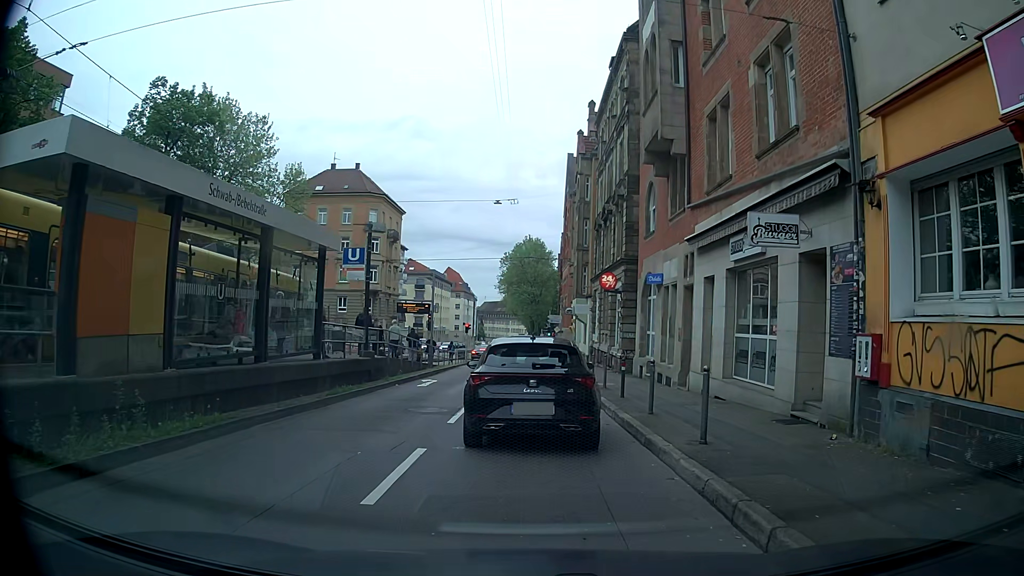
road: tertiary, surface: asphalt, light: Day
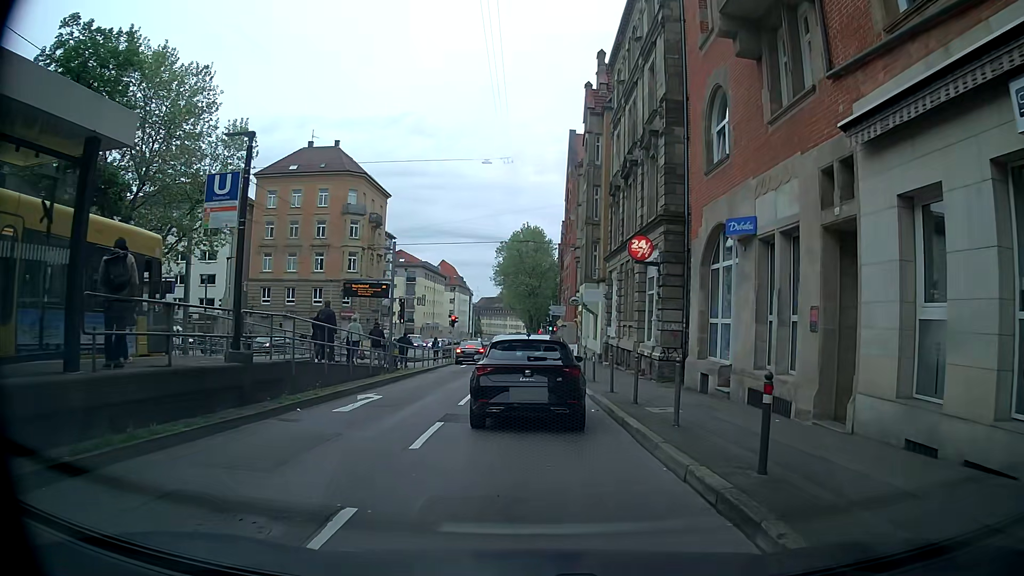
(-0.1, +9.5) m; 0°
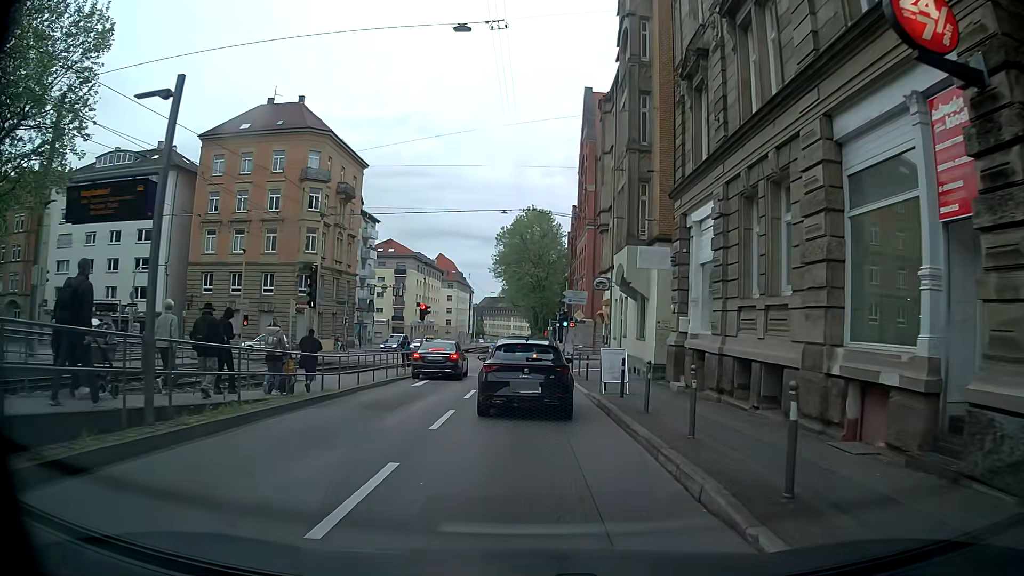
(-0.3, +16.2) m; -1°
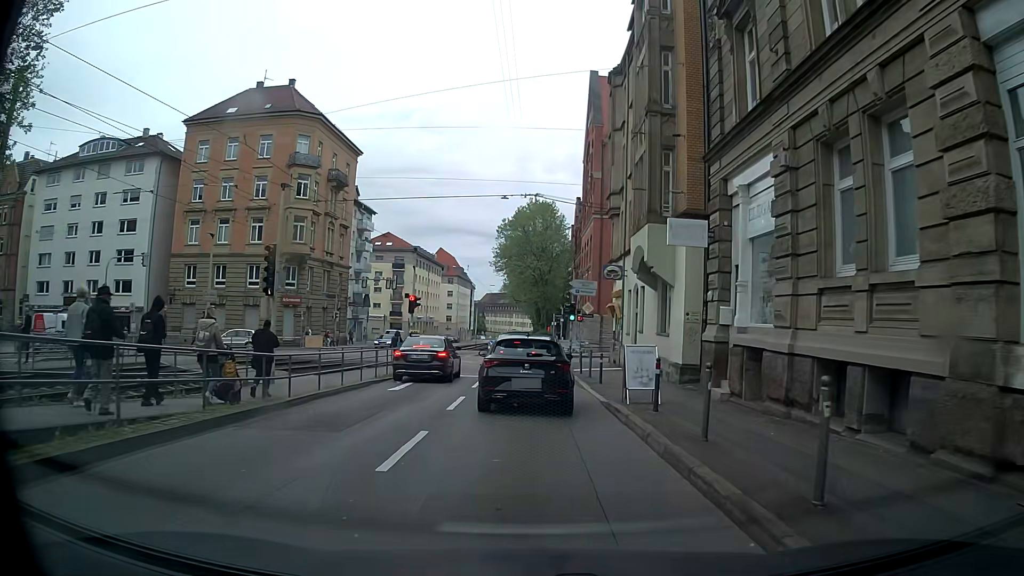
(0.0, +3.9) m; +1°
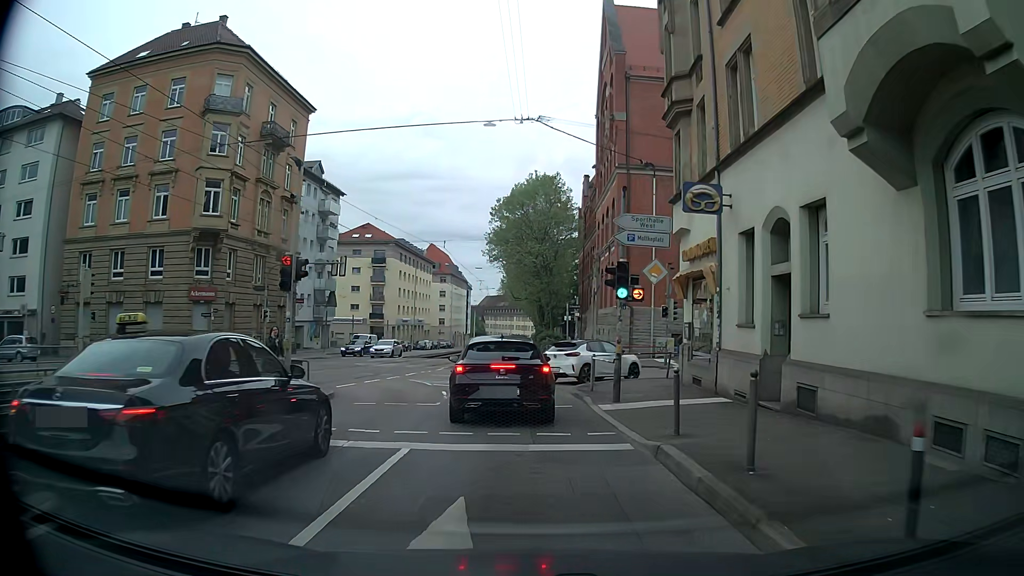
(-0.3, +16.2) m; -1°
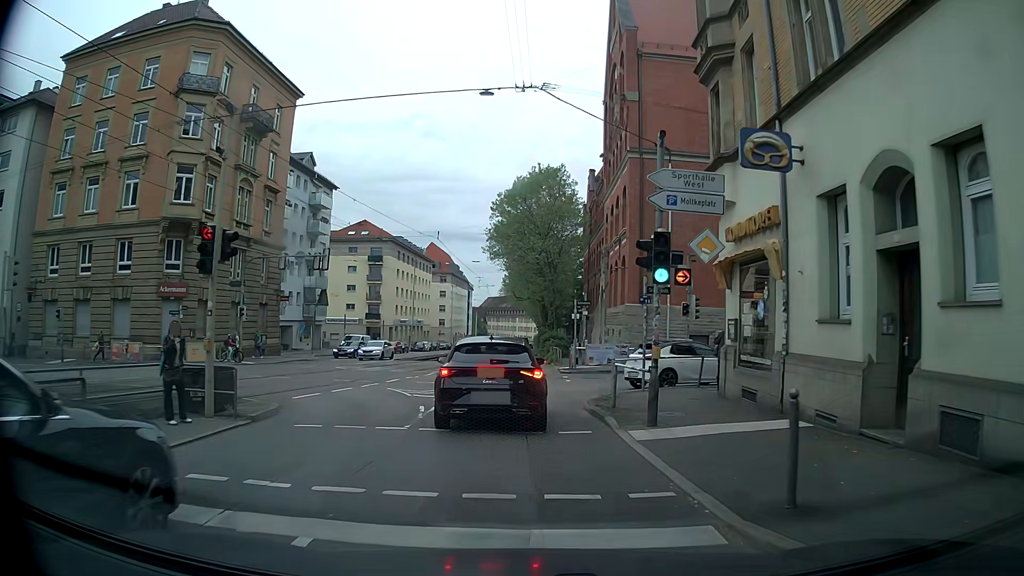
(0.0, +4.1) m; +1°
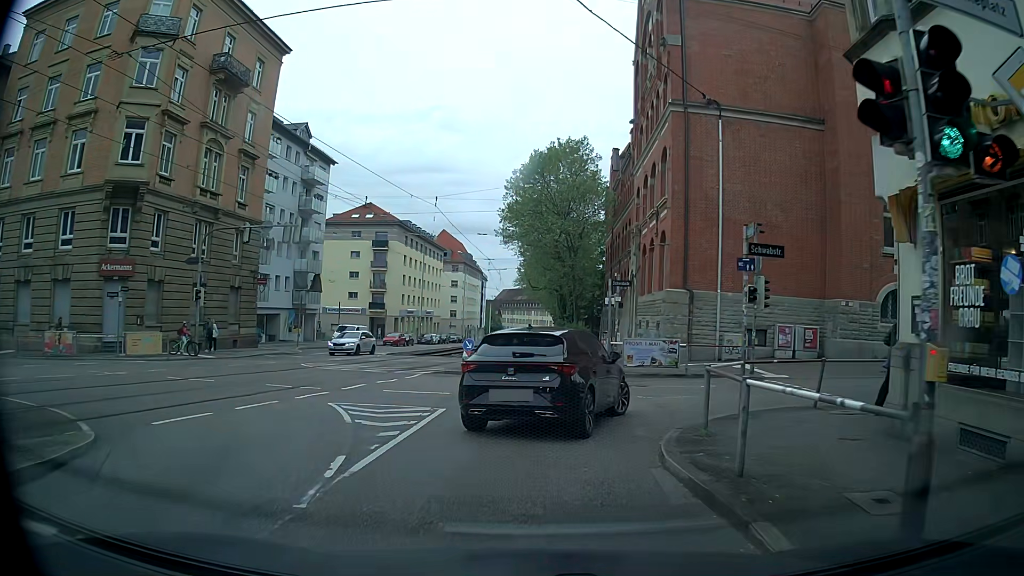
(-0.2, +6.9) m; -1°
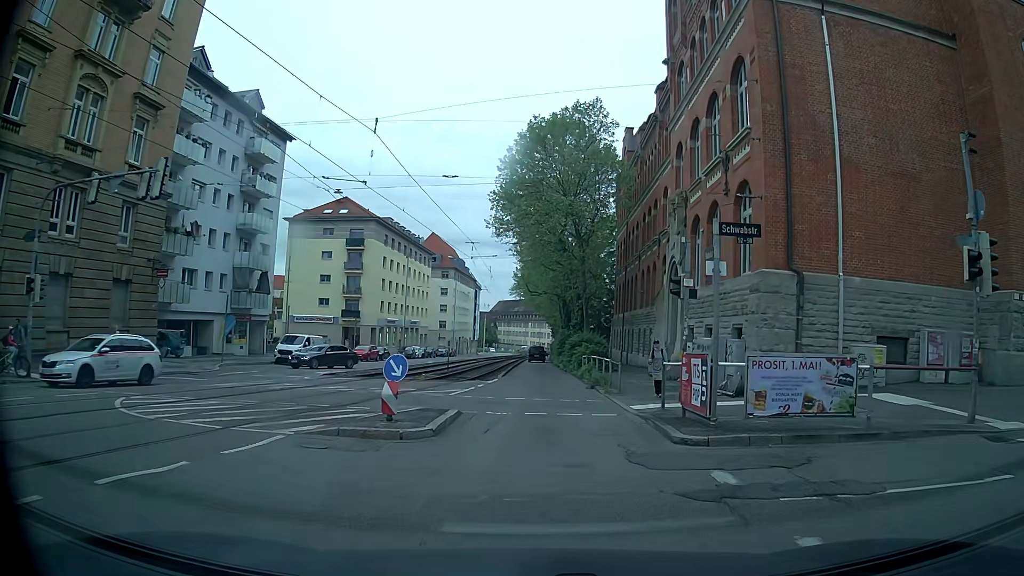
(-0.3, +12.7) m; -1°
(0, +10) (+1, +20) (+1, +30) (+1, +40) (+1, +50) (+1, +60) (+1, +70) (+2, +80) (+2, +90) (+2, +100) m
